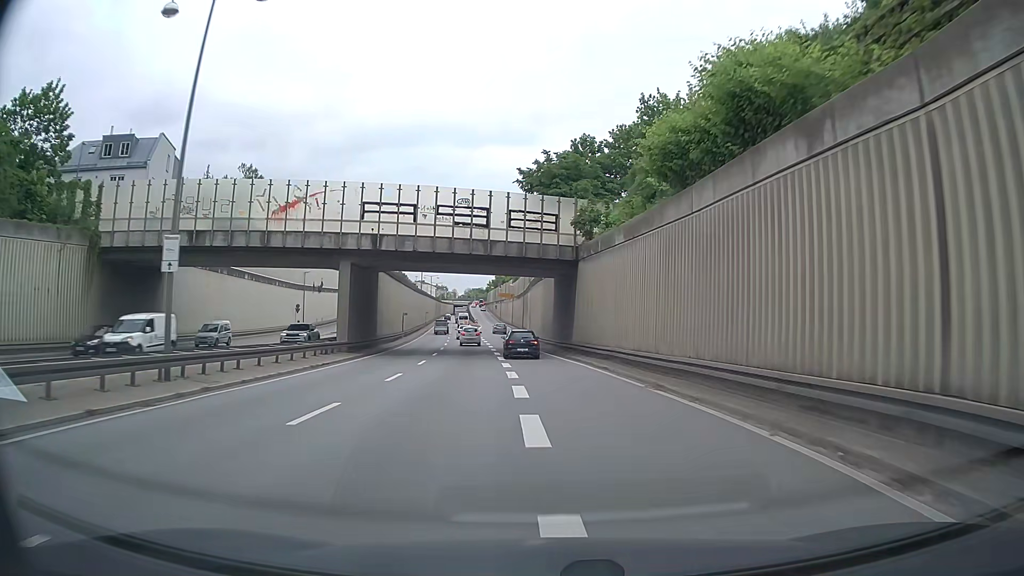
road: trunk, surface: asphalt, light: Day
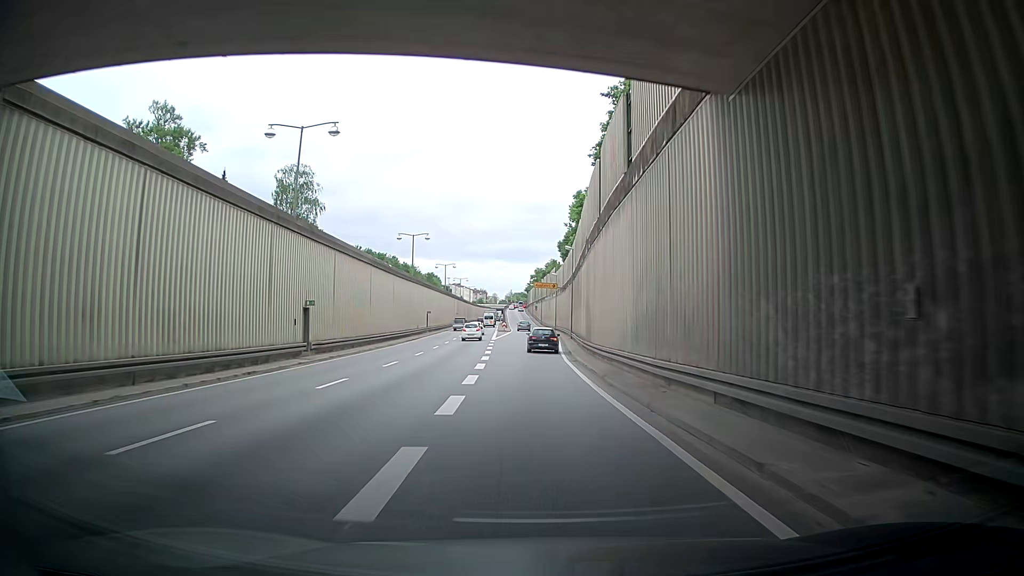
(-1.4, +39.1) m; -4°
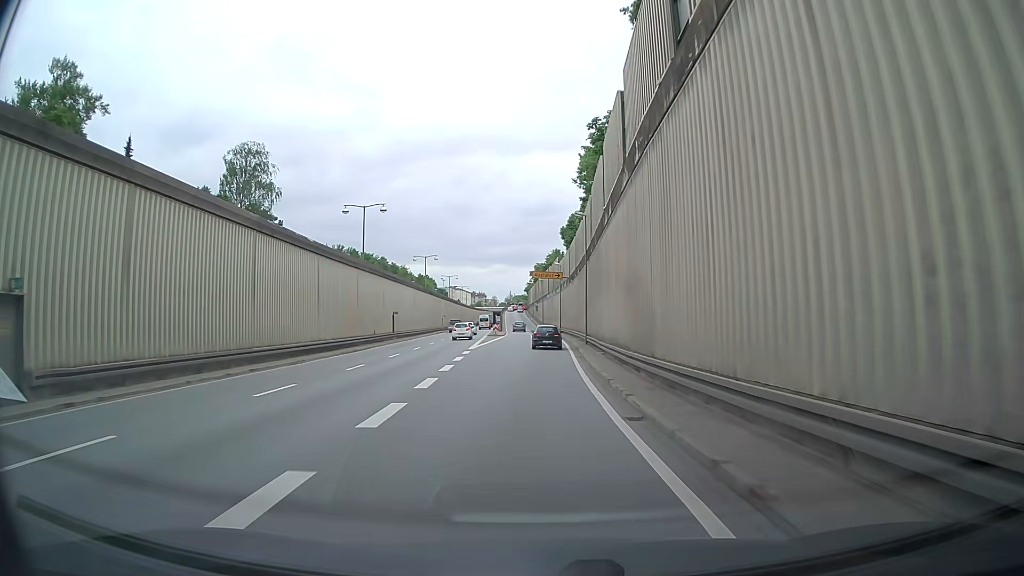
(-0.3, +19.7) m; 0°
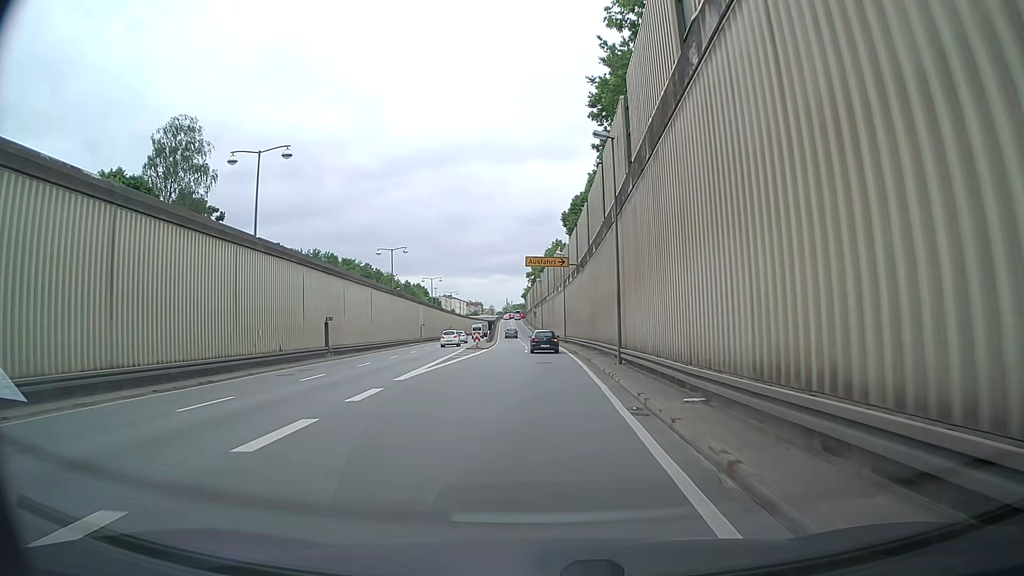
(+0.1, +19.7) m; +1°
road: trunk_link
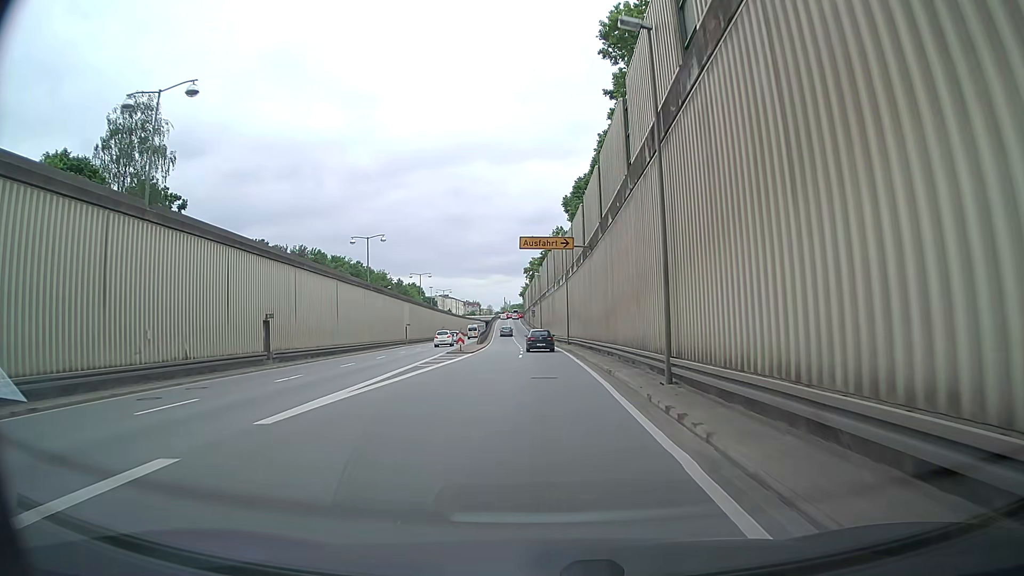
(0.0, +9.8) m; 0°
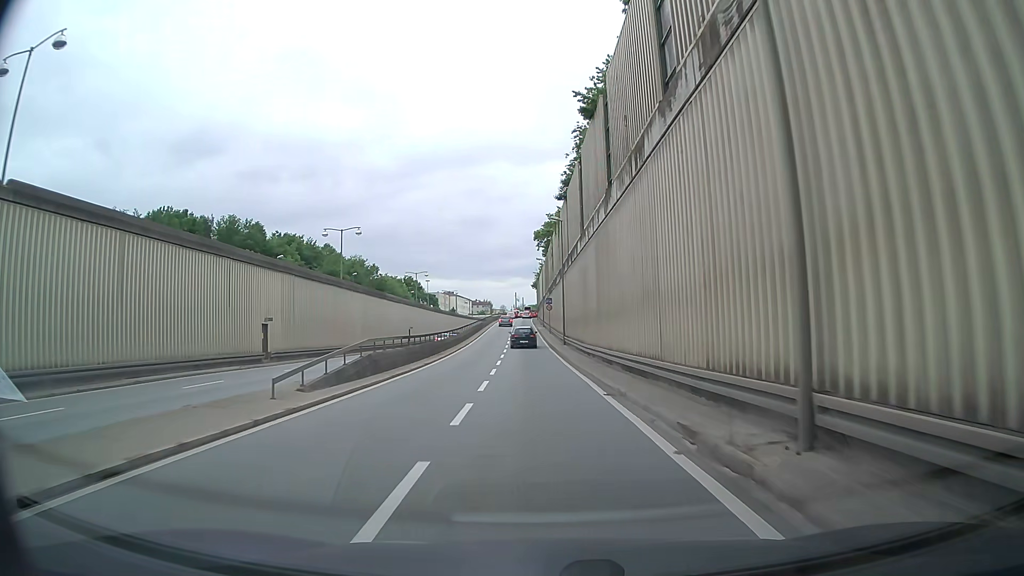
(-1.1, +48.0) m; -3°
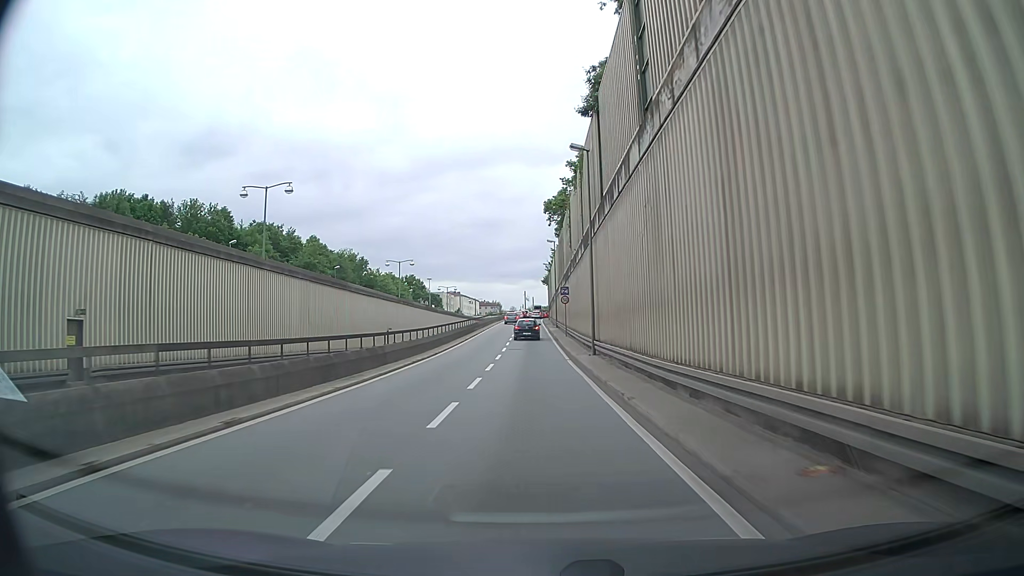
(-0.1, +18.5) m; -1°
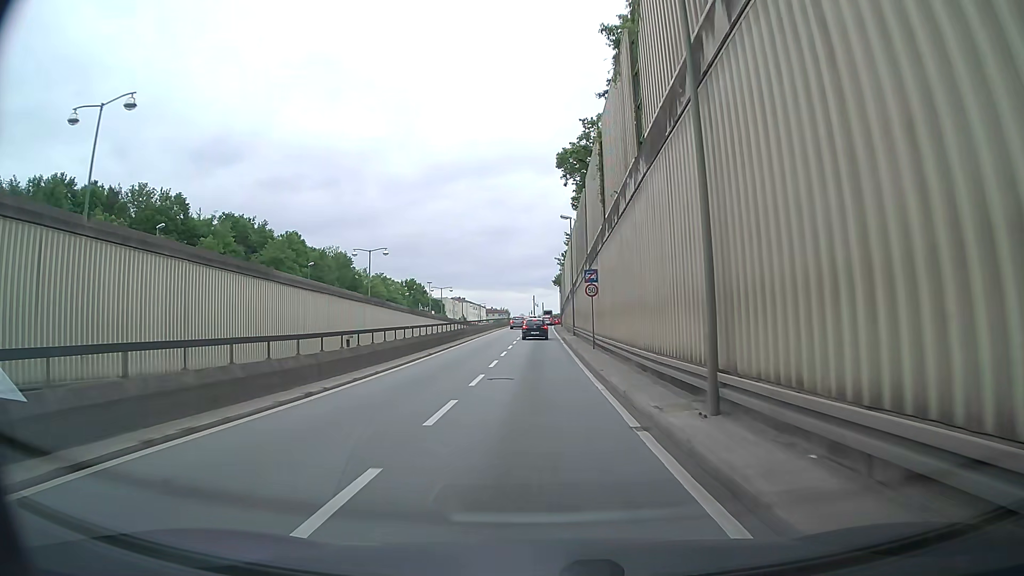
(0.0, +18.0) m; -1°
